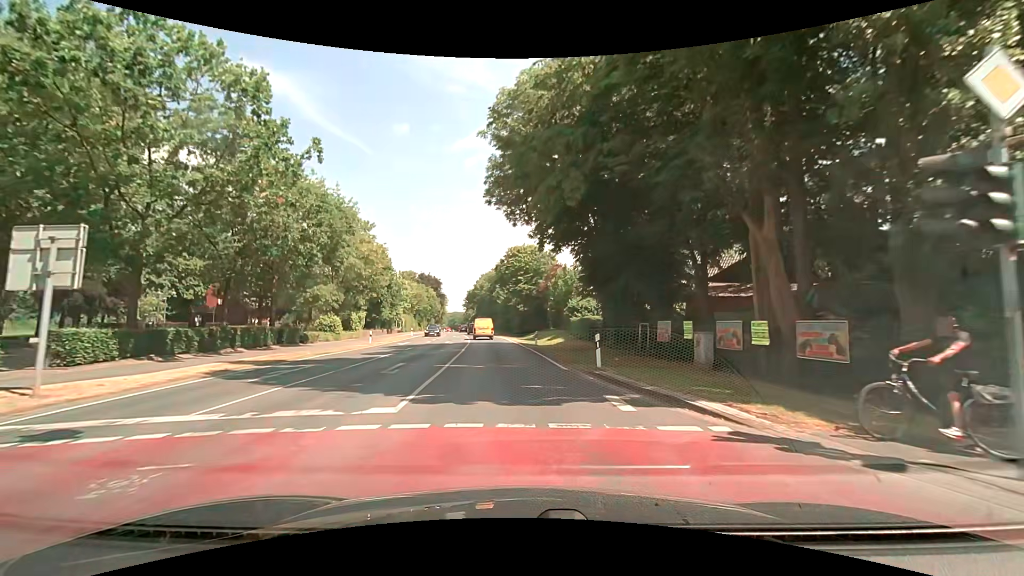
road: secondary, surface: asphalt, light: Day
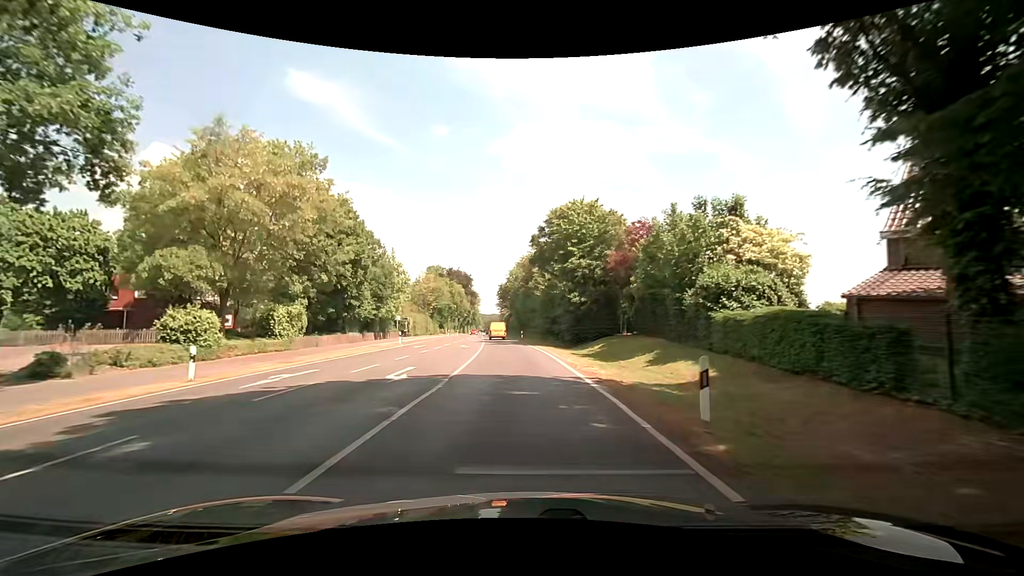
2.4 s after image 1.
(-0.9, +25.9) m; -5°
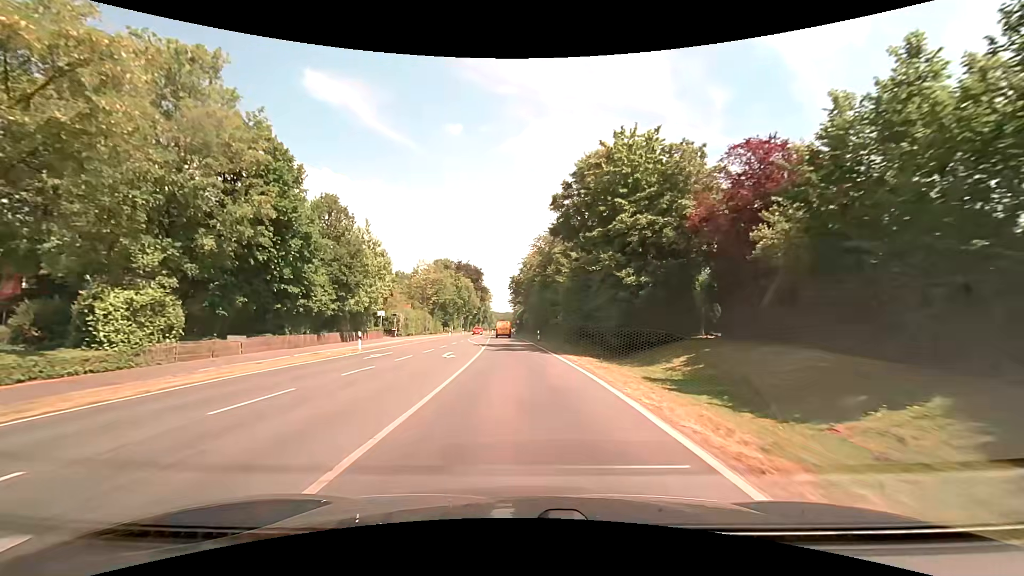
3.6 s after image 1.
(-0.1, +14.3) m; -1°
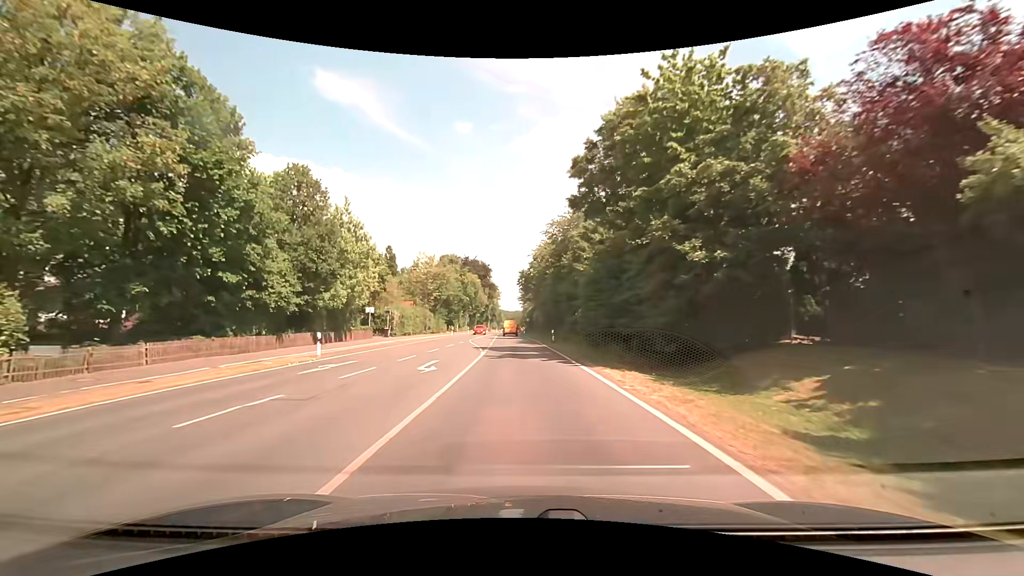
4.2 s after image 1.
(-0.1, +7.4) m; -2°
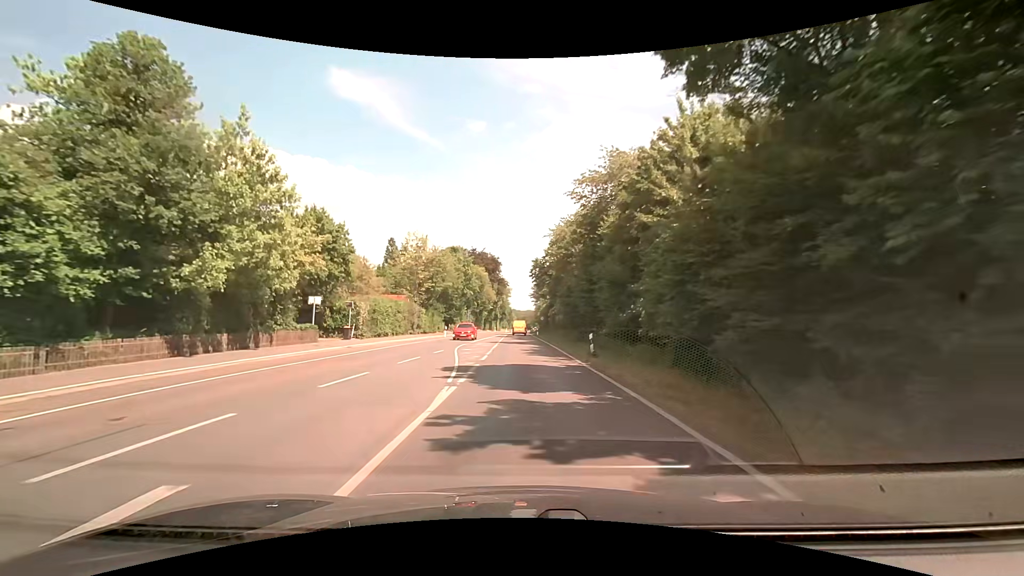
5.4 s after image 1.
(-0.1, +14.9) m; -1°
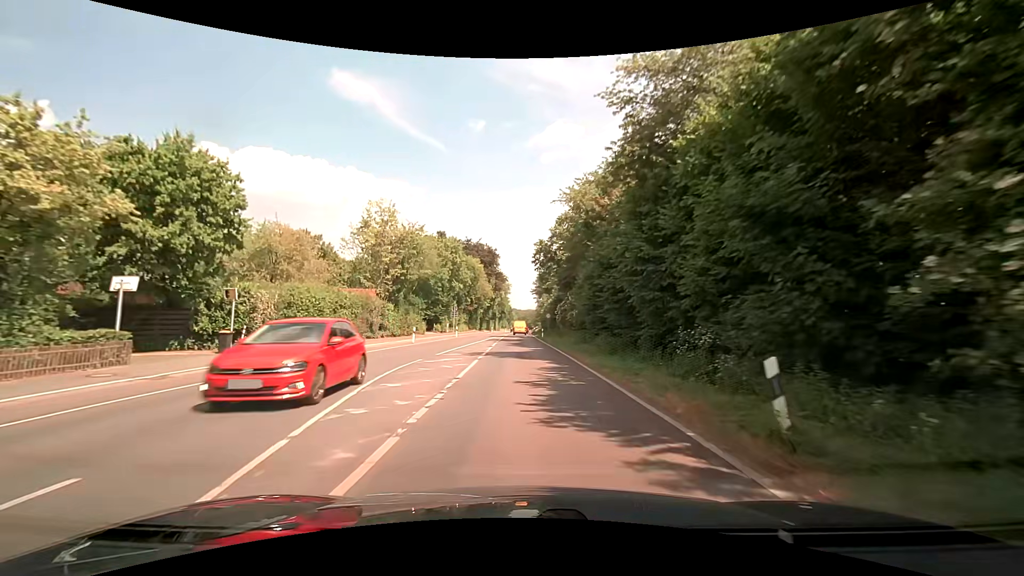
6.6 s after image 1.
(0.0, +15.3) m; -1°
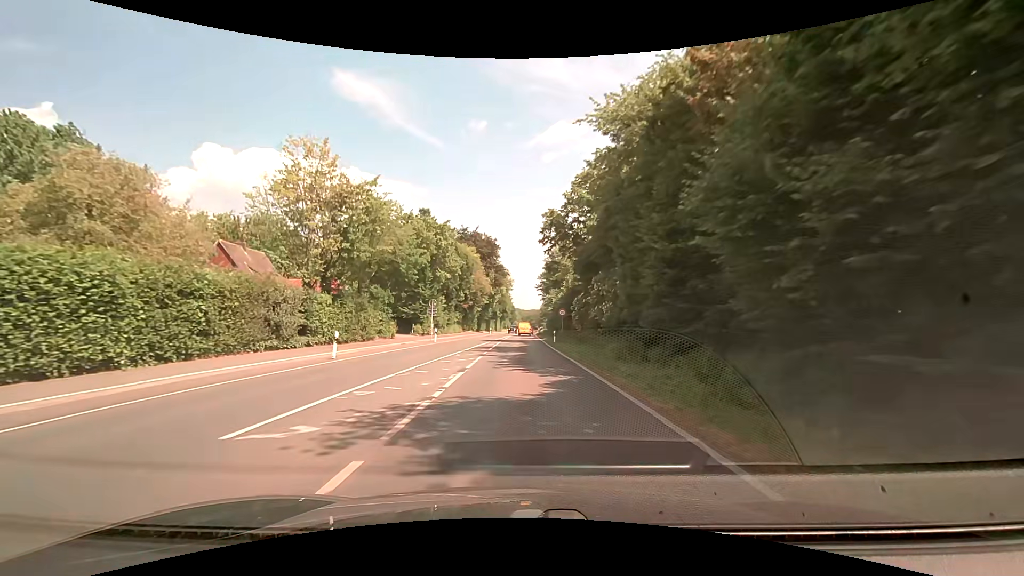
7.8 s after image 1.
(+0.1, +15.6) m; 0°
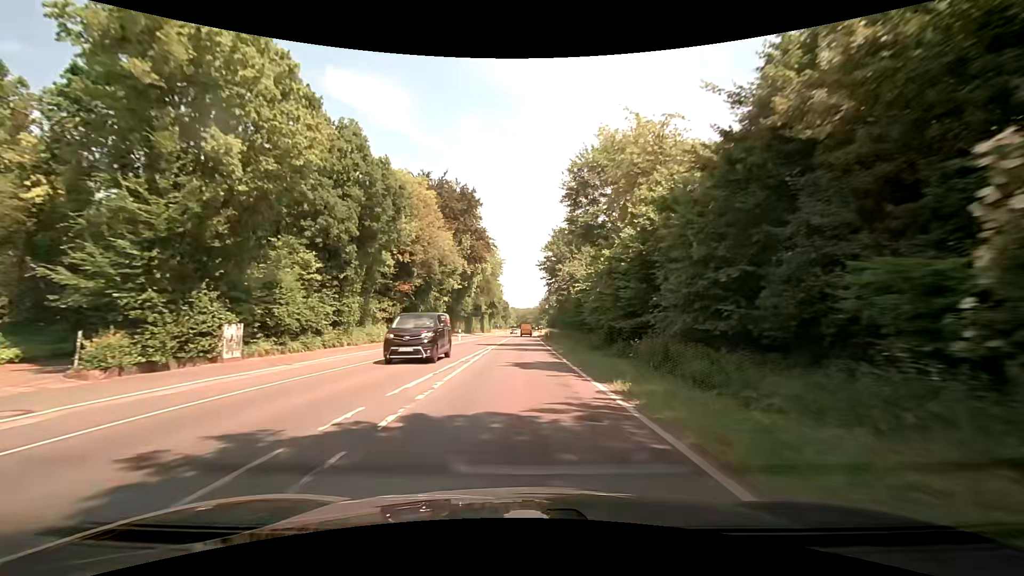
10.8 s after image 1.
(-0.1, +40.7) m; +1°
(0, +10) (0, +20) (0, +30) (0, +40) (0, +50) (0, +60) (0, +70) (0, +80) (0, +90) (+1, +100) m
